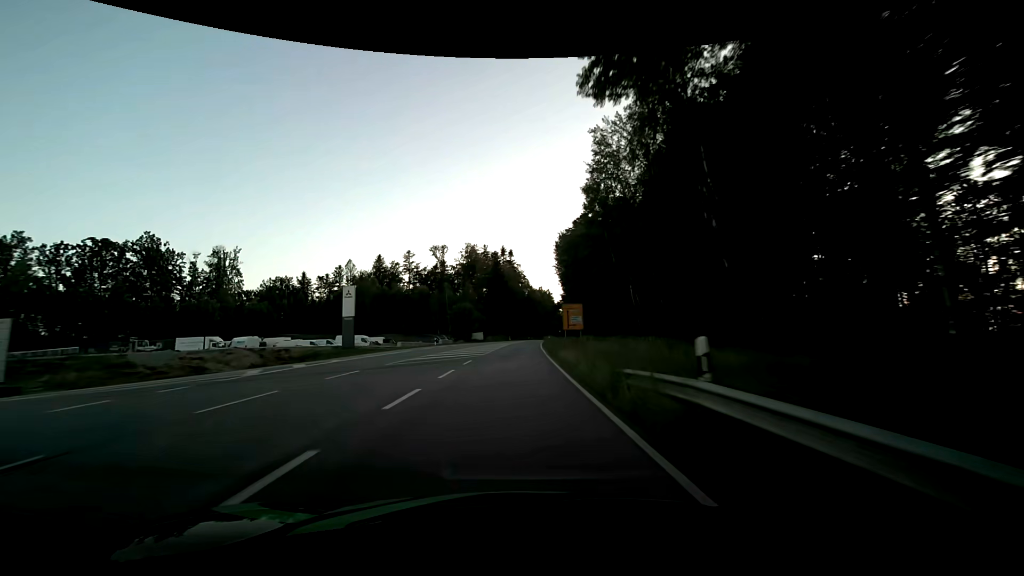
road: secondary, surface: asphalt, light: Day
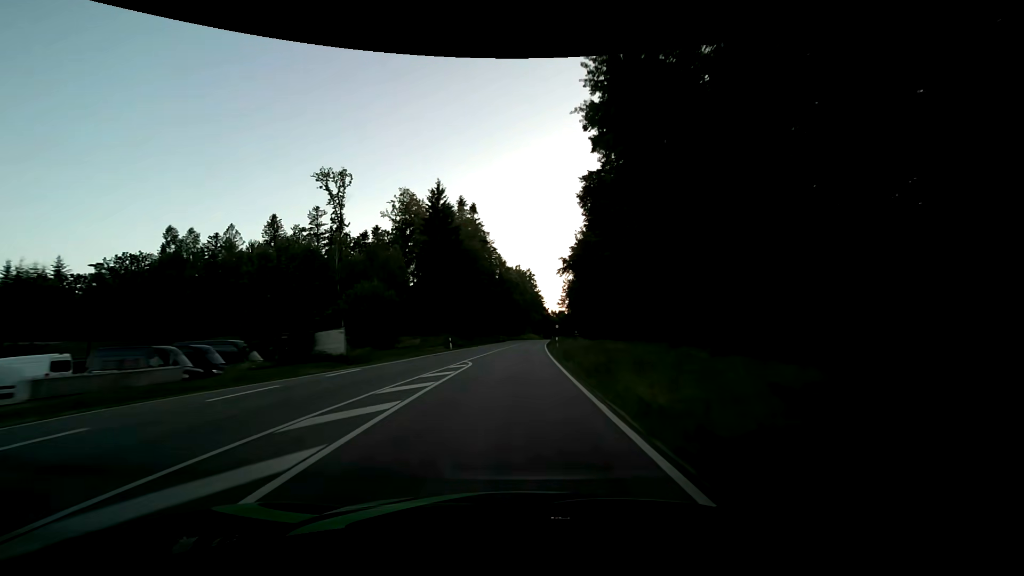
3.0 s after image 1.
(+1.4, +67.8) m; +3°
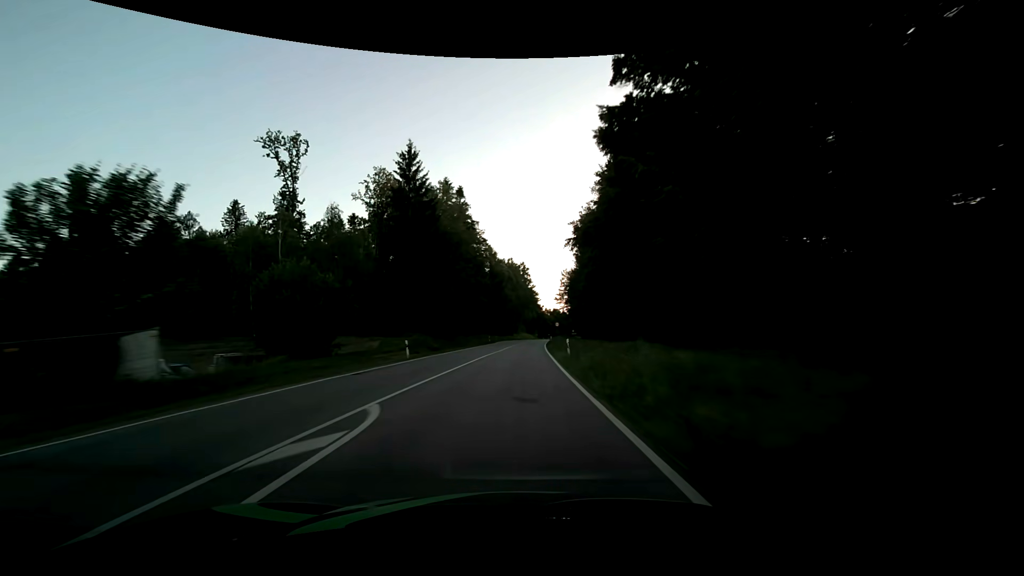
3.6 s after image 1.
(+0.1, +14.3) m; +1°
(0, +10) (0, +20) (0, +30) (+1, +40) (+1, +50) (+2, +60) (+3, +70) (+3, +80) (+4, +90) (+5, +100) m
